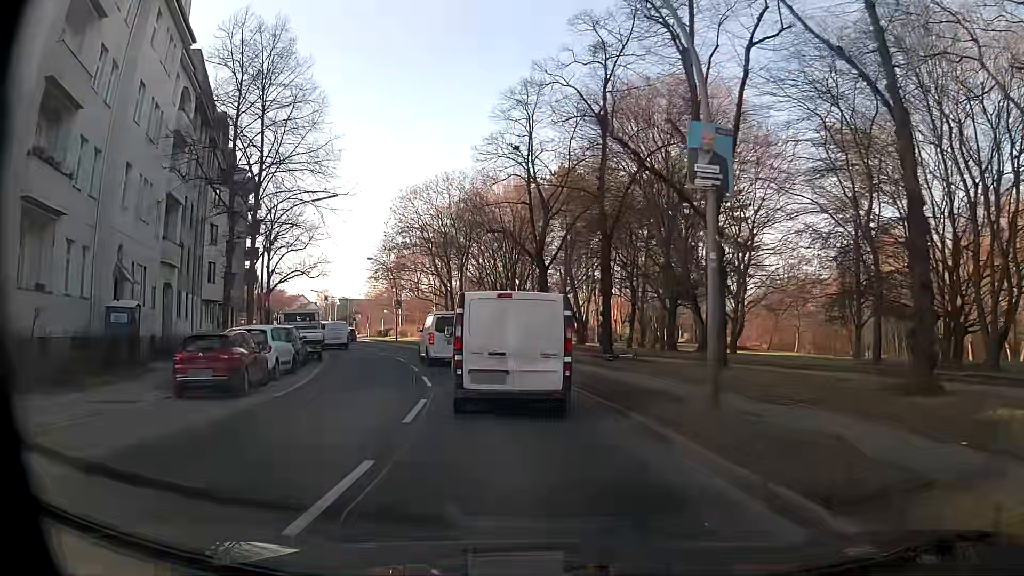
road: secondary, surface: asphalt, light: Day
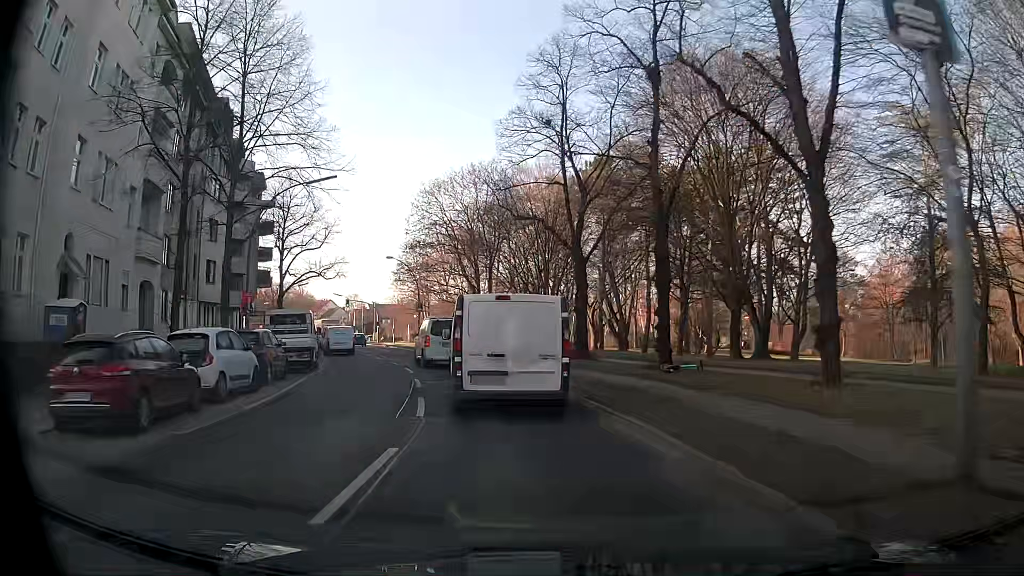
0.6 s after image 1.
(-0.2, +5.4) m; -4°
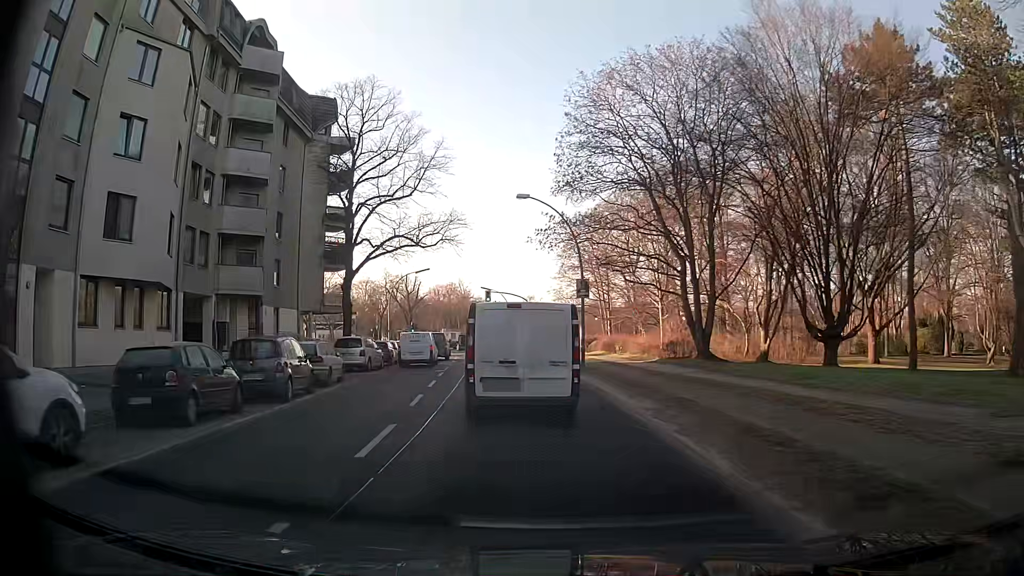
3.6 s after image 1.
(-3.3, +27.5) m; -14°
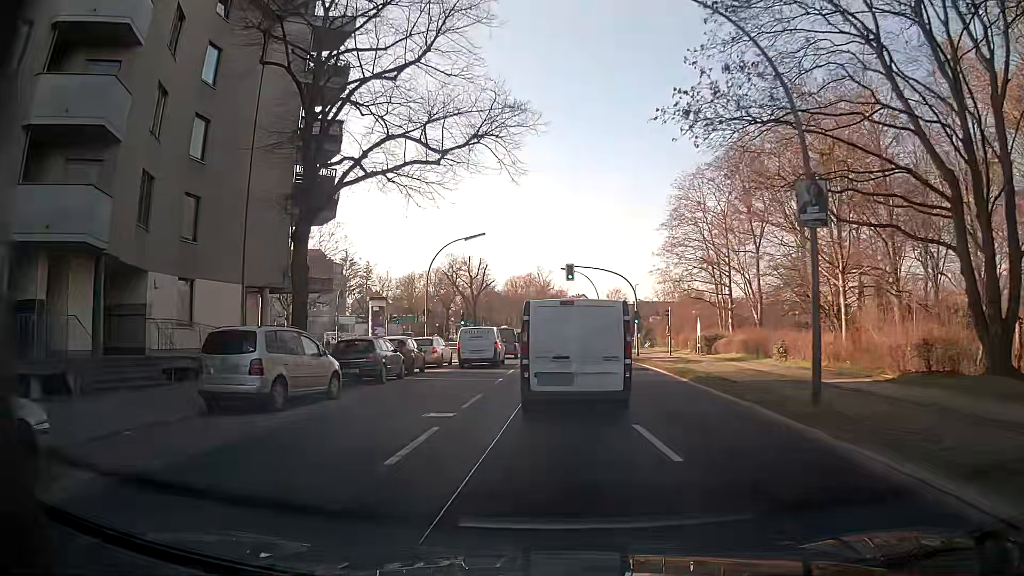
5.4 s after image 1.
(-1.6, +19.0) m; -8°
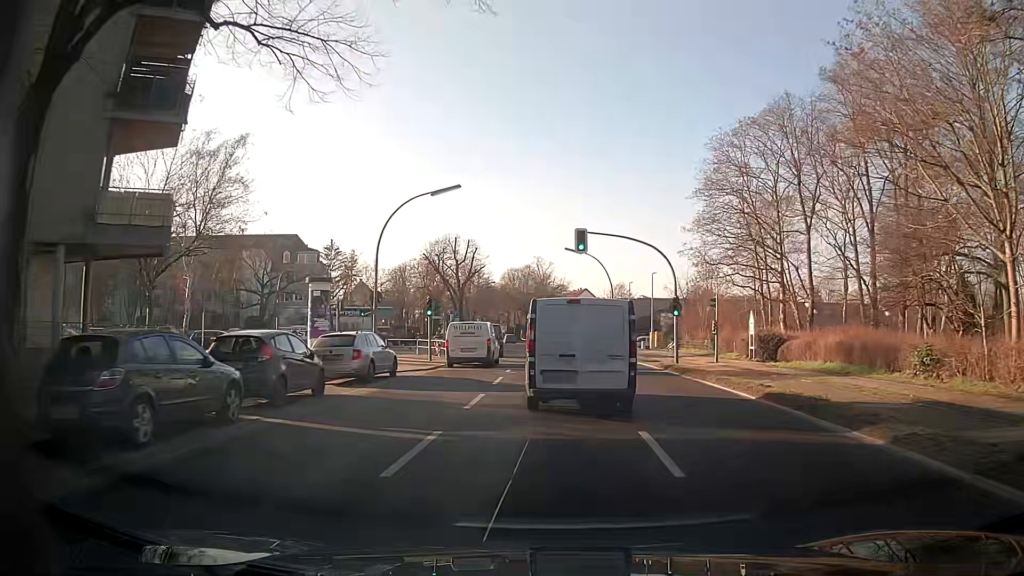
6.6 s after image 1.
(0.0, +12.9) m; 0°
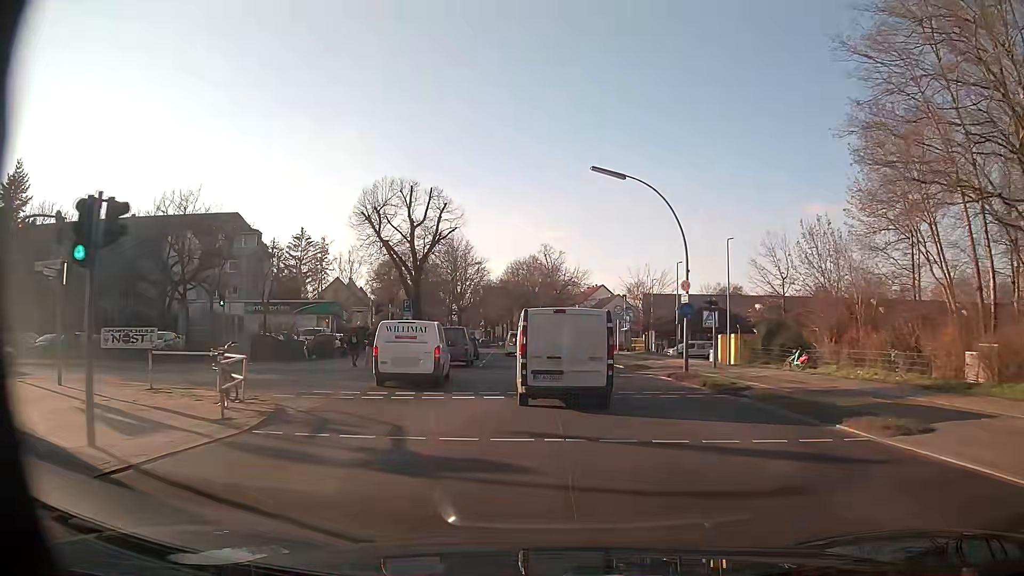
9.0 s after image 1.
(-0.3, +26.1) m; -2°
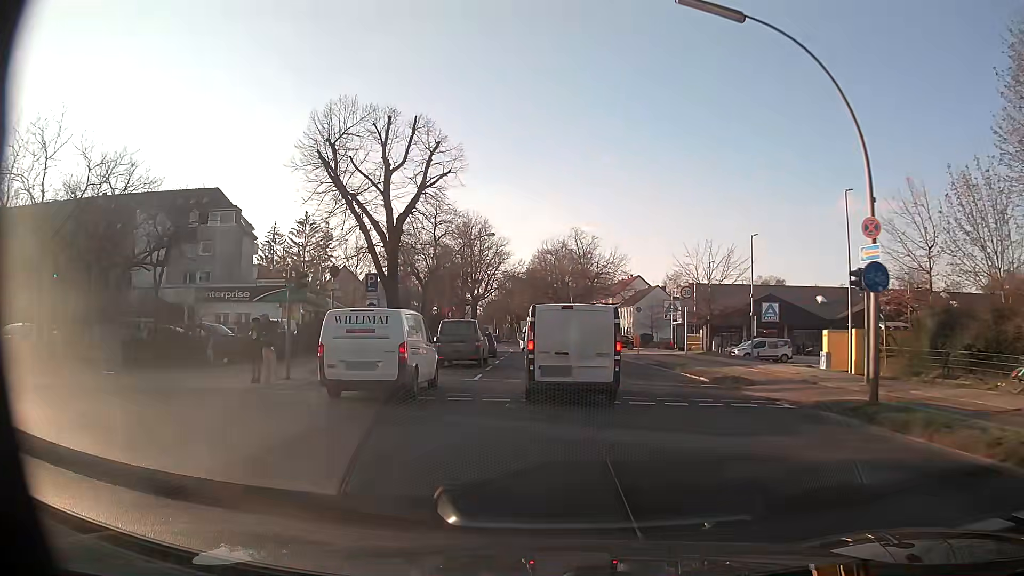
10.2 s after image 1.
(-0.1, +13.6) m; -2°
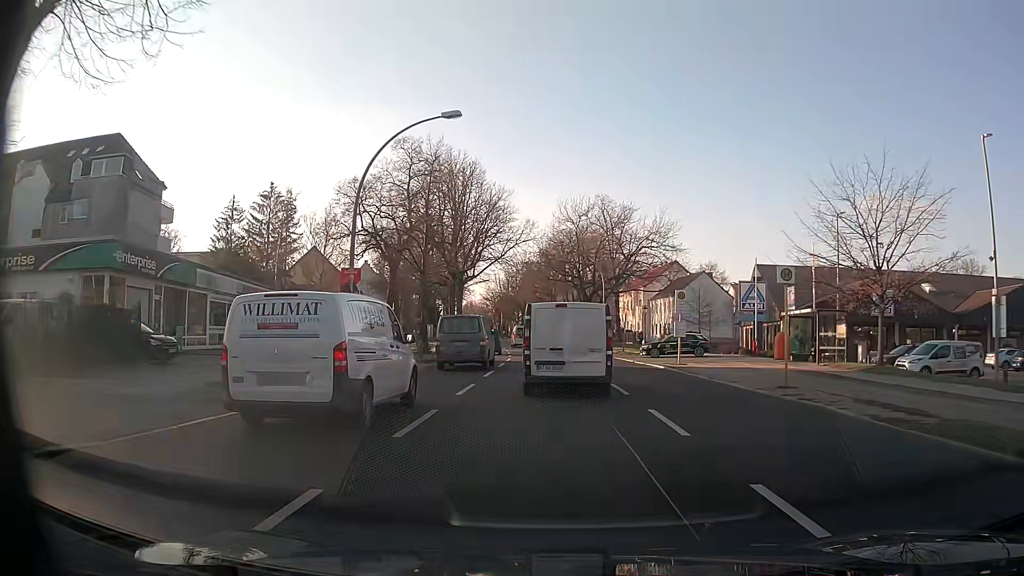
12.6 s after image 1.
(-0.3, +23.3) m; -1°
(0, +10) (0, +20) (0, +30) (0, +40) (-1, +50) (-2, +60) (-3, +70) (-4, +80) (-6, +90) (-8, +100) m
